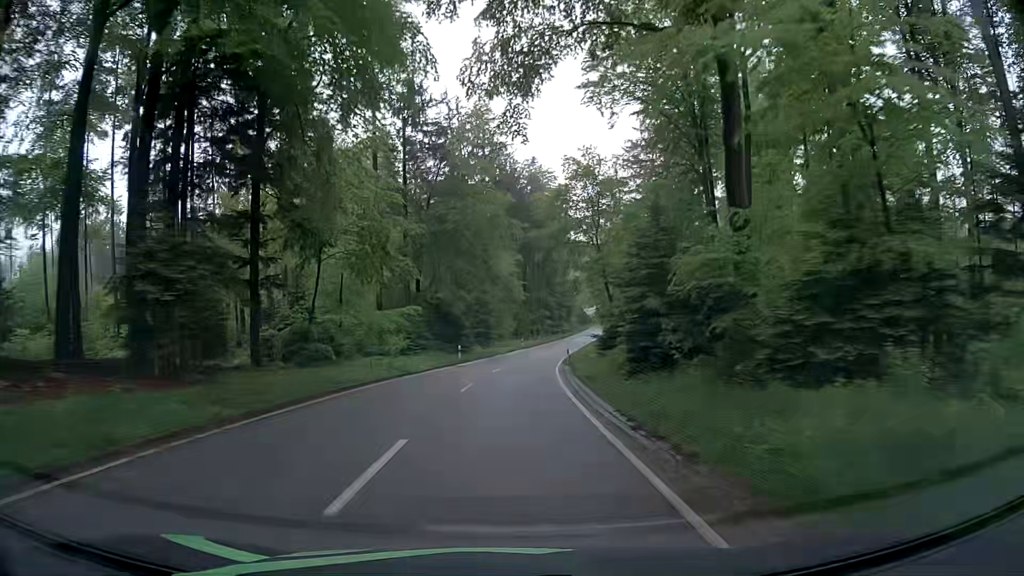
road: tertiary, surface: asphalt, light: Day
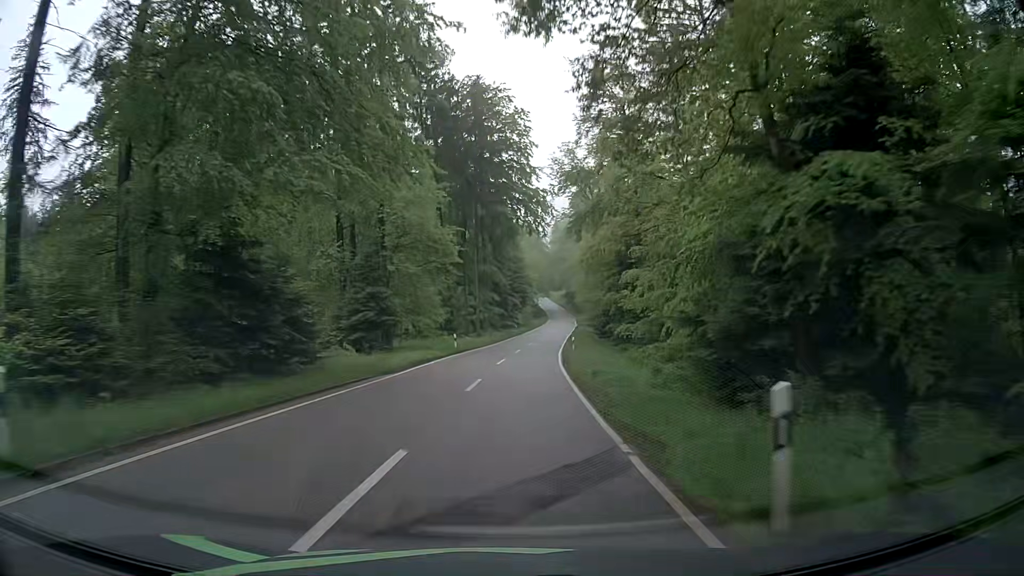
(+0.7, +37.3) m; +4°
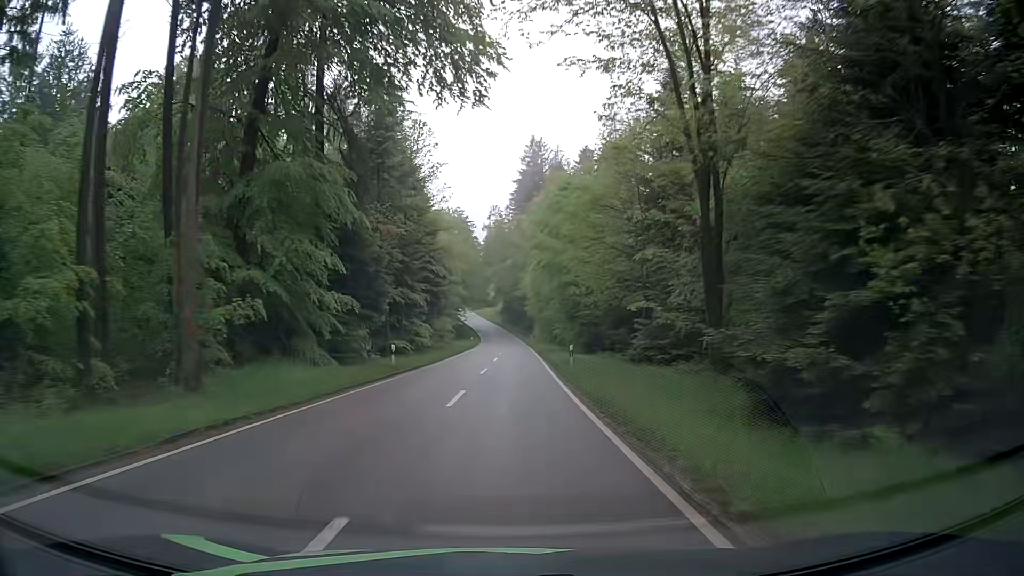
(+2.5, +51.1) m; +5°
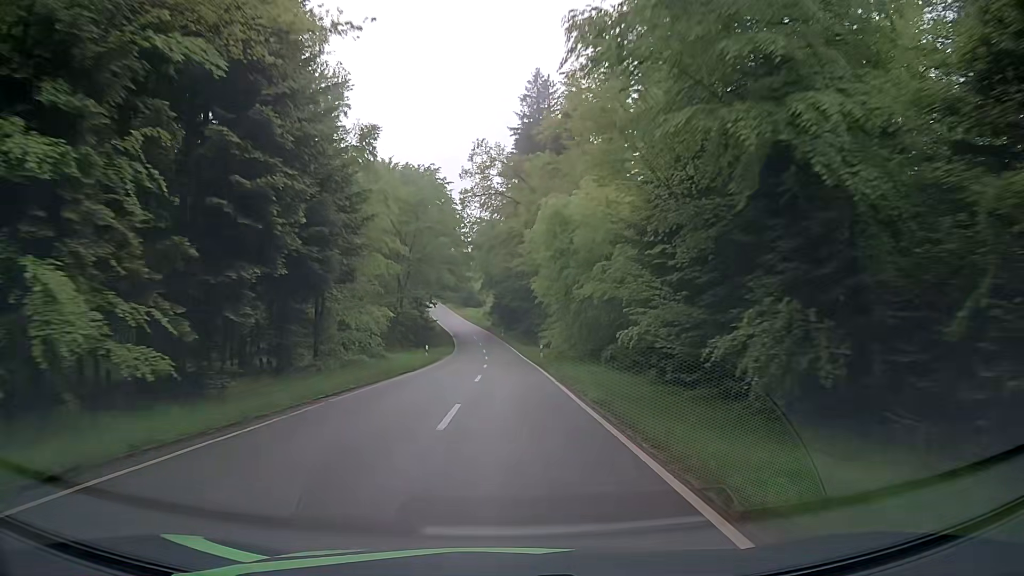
(+1.0, +39.1) m; +2°
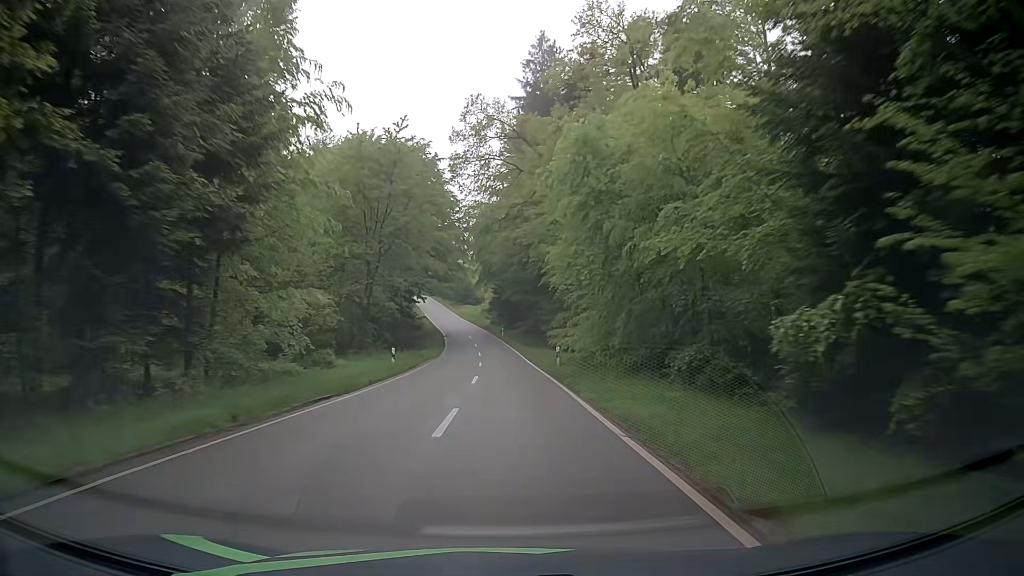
(-0.2, +13.0) m; -1°
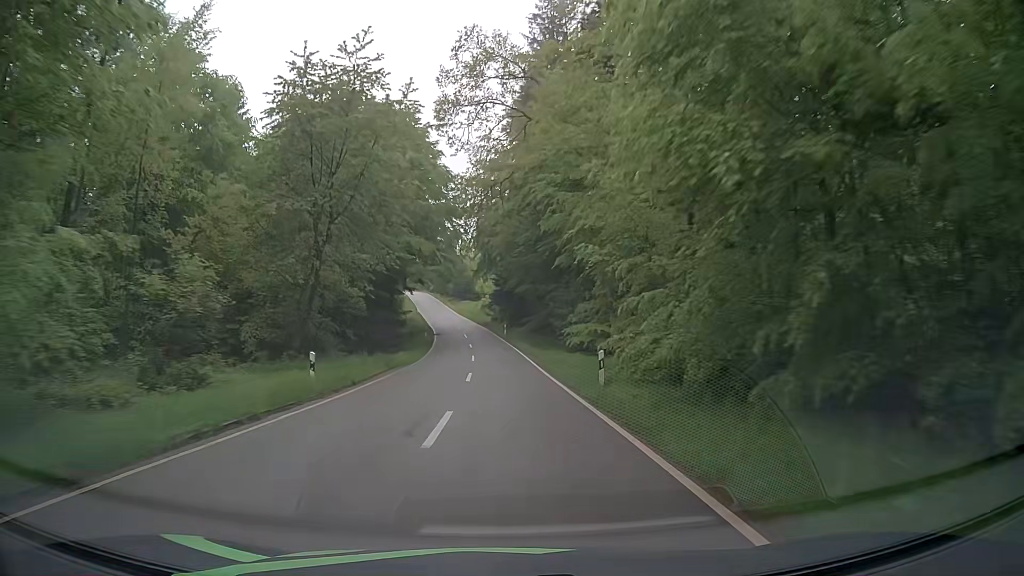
(+0.1, +12.9) m; 0°
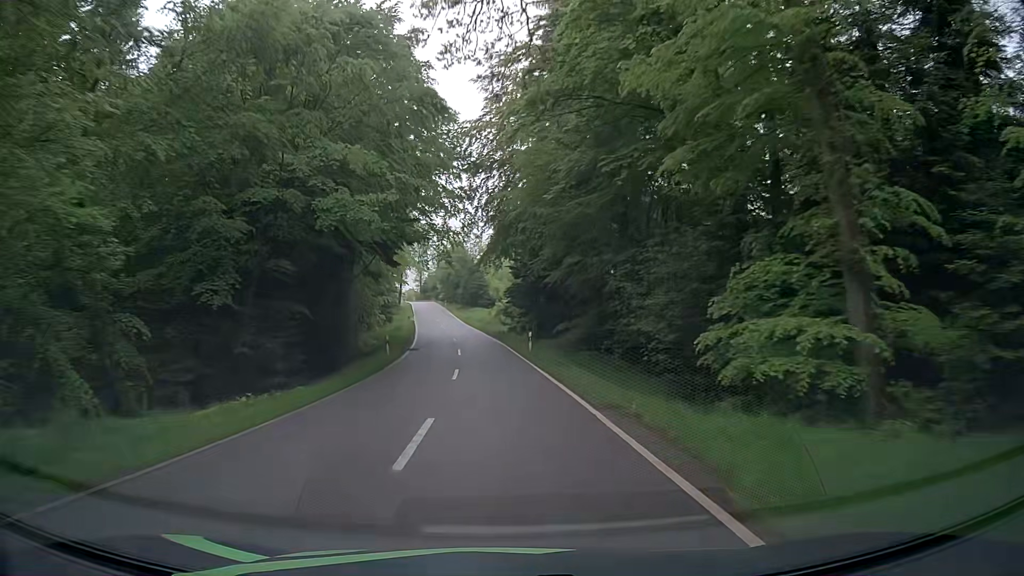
(-0.4, +25.9) m; -2°
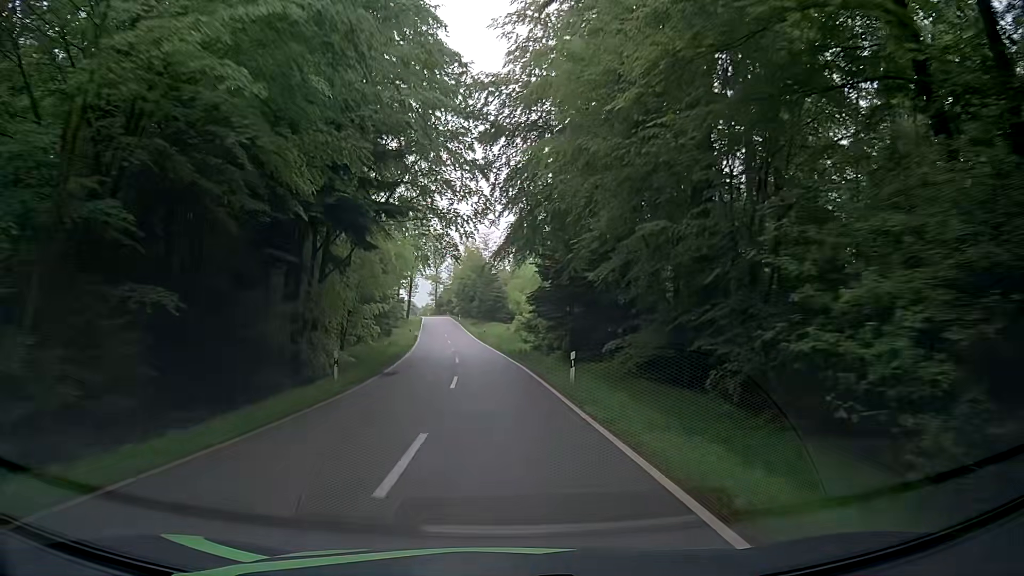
(-0.2, +13.0) m; -2°
(0, +10) (0, +20) (-1, +30) (-2, +40) (-3, +50) (-4, +60) (-5, +70) (-6, +80) (-7, +90) (-8, +100) m
